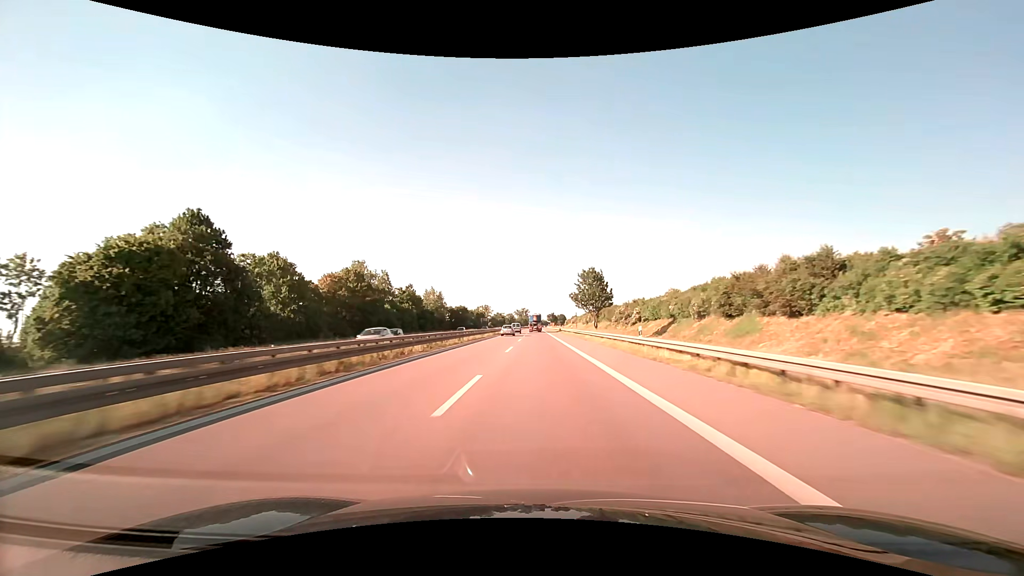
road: trunk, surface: asphalt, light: Day
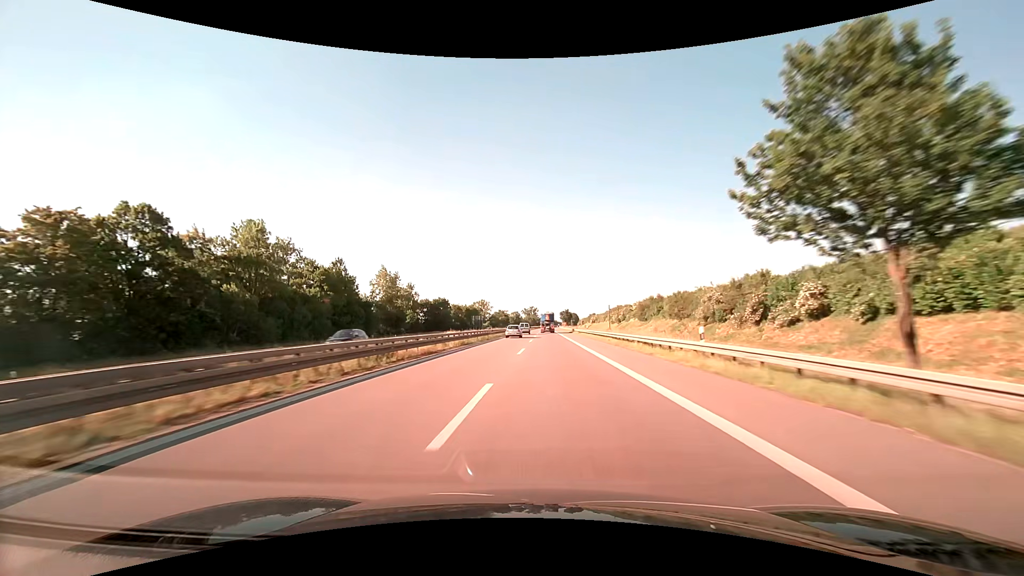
(-0.5, +55.8) m; -1°
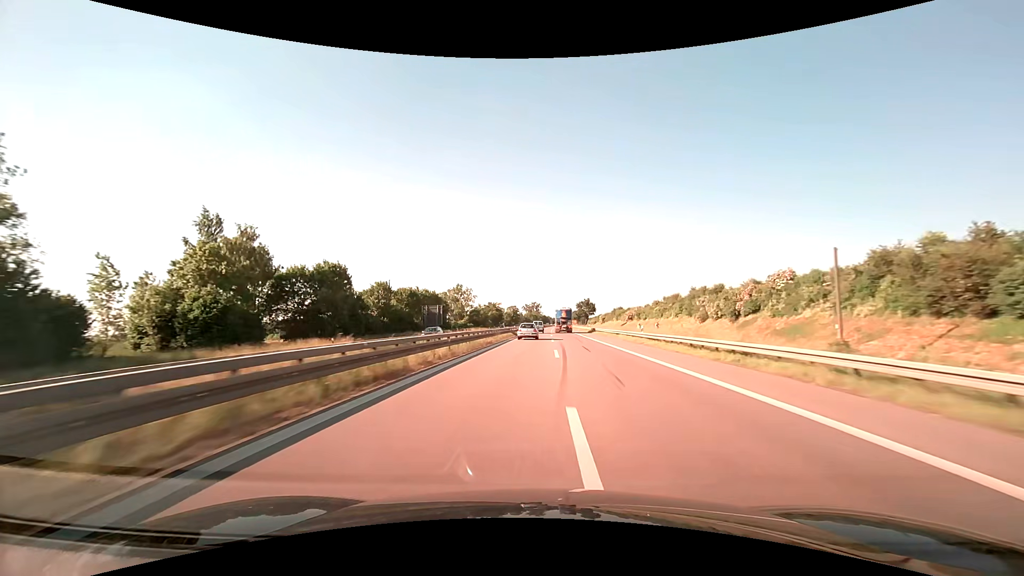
(-0.7, +75.3) m; 0°
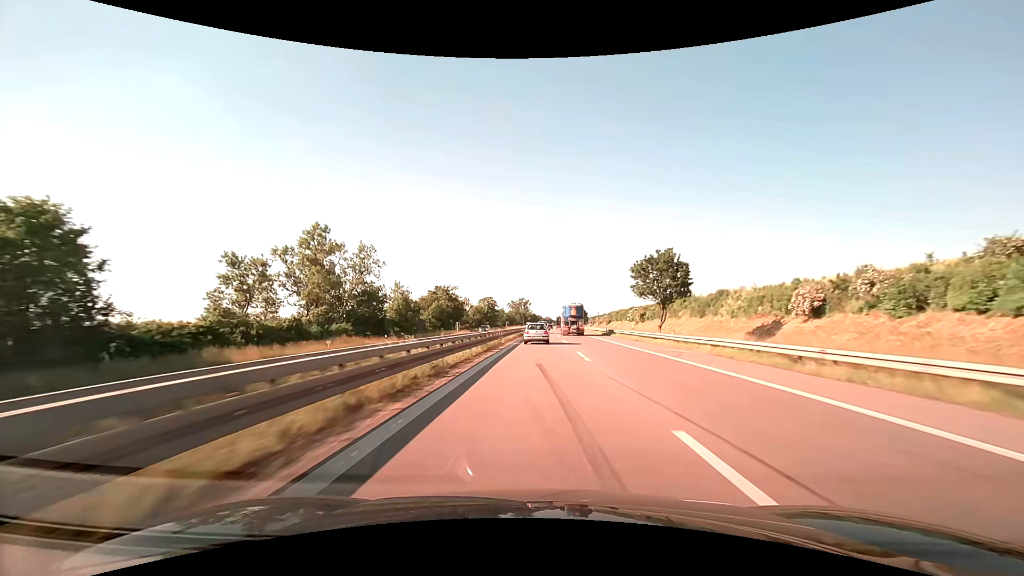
(+0.7, +90.8) m; +1°
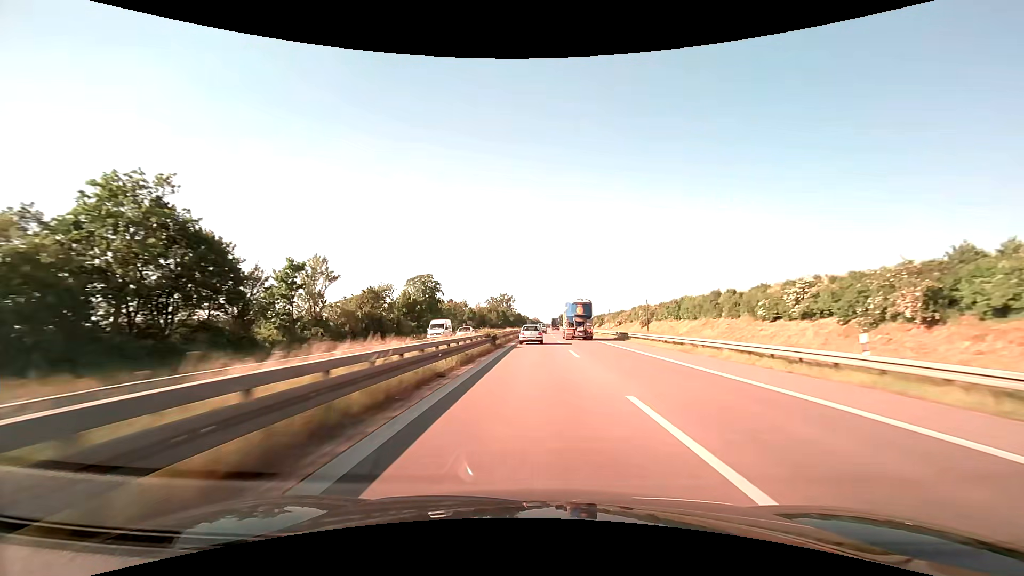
(+1.2, +86.5) m; +1°
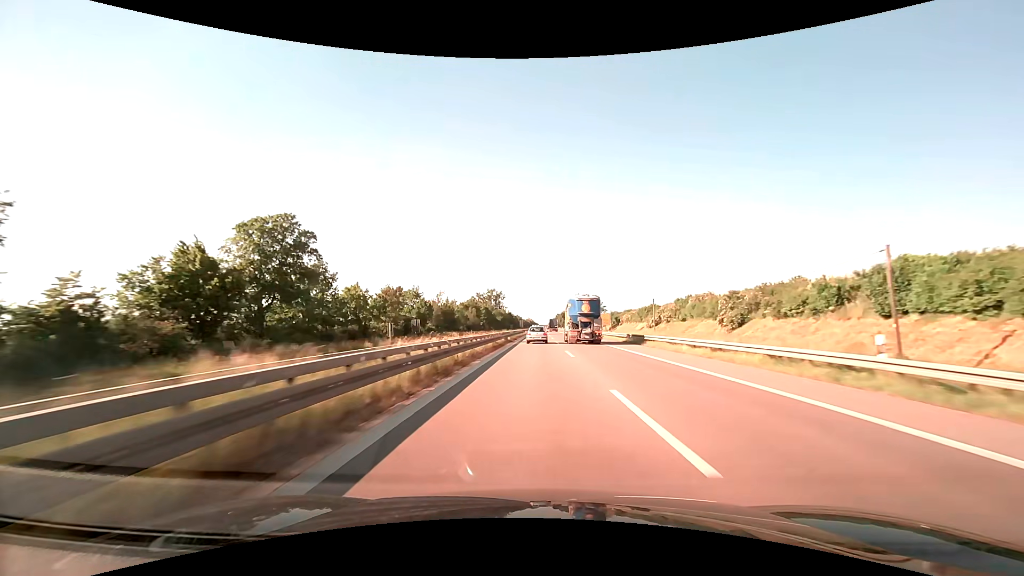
(+0.3, +52.9) m; +1°
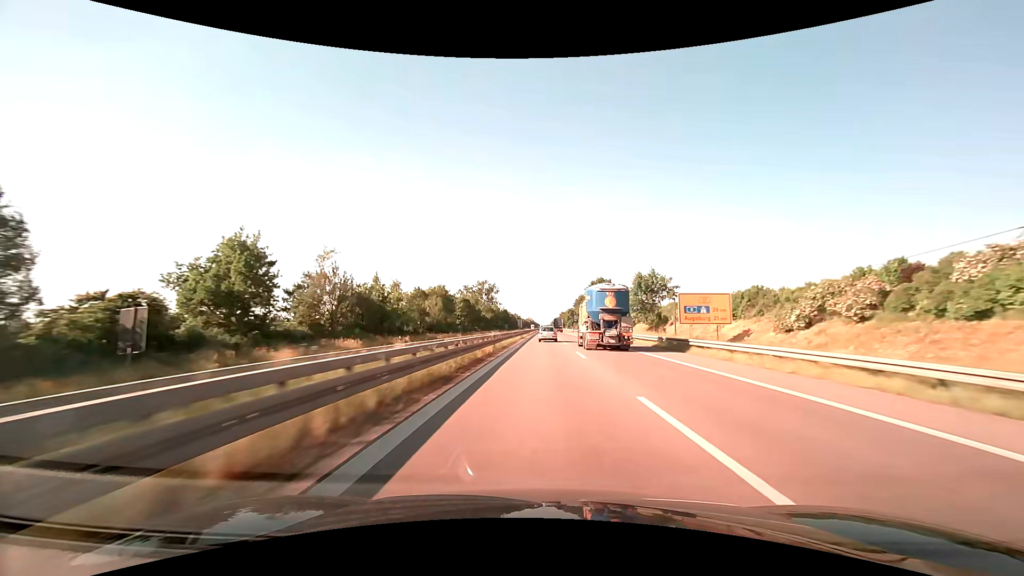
(0.0, +55.1) m; 0°
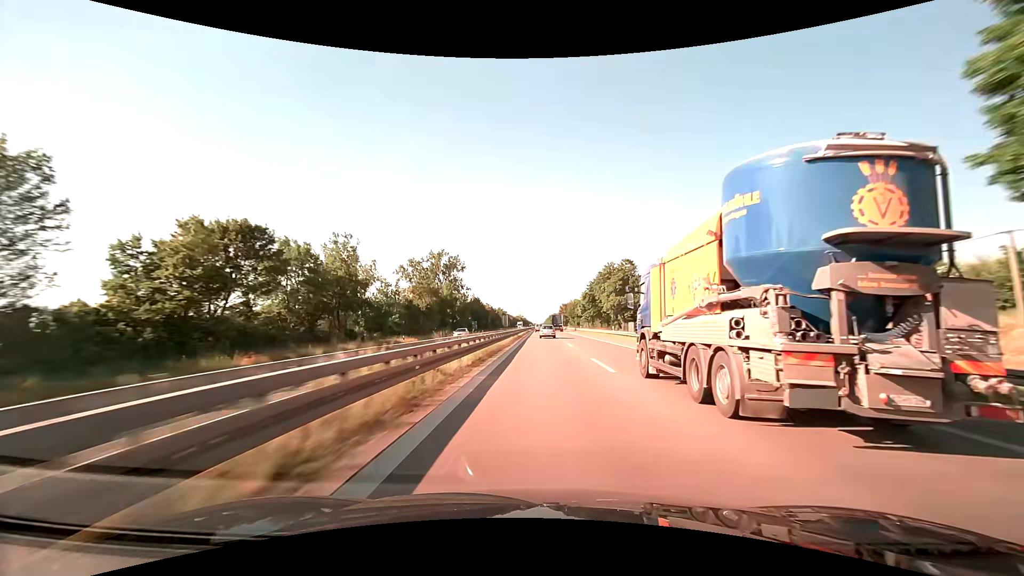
(+1.0, +97.3) m; +1°
(0, +10) (0, +20) (0, +30) (0, +40) (0, +50) (0, +60) (0, +70) (0, +80) (0, +90) (0, +100) m
